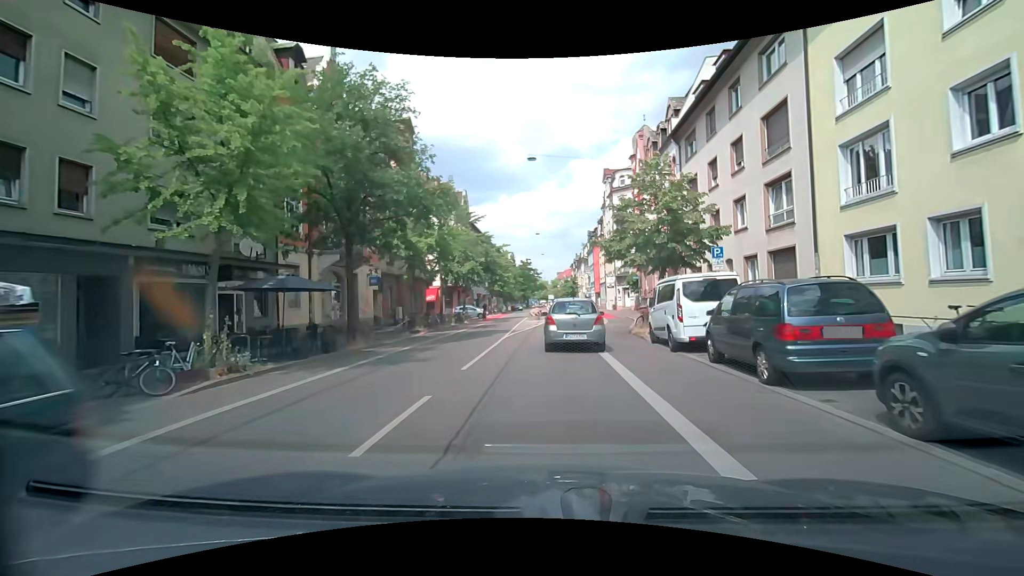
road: secondary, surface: asphalt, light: Day
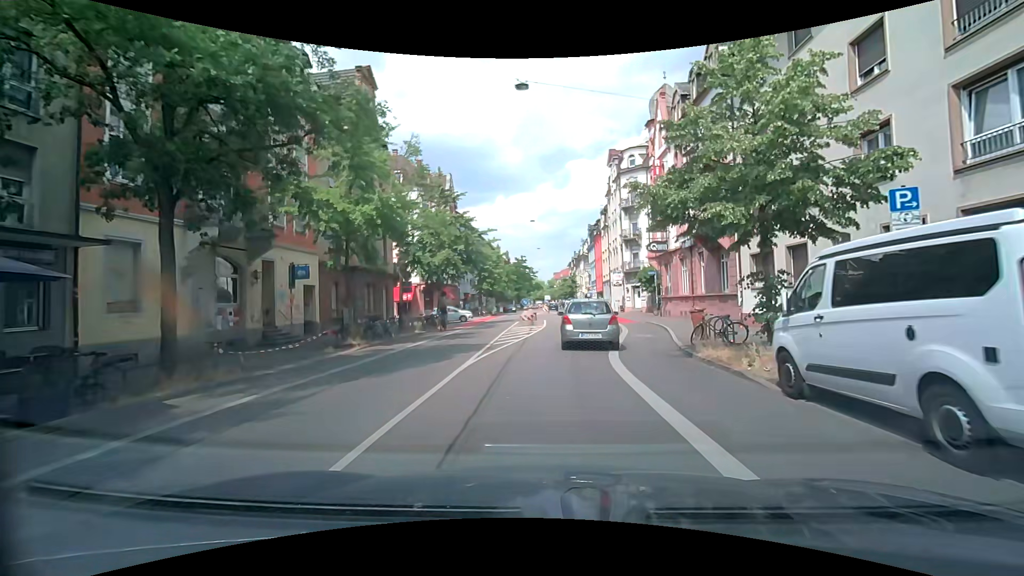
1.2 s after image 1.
(+0.1, +9.5) m; +1°
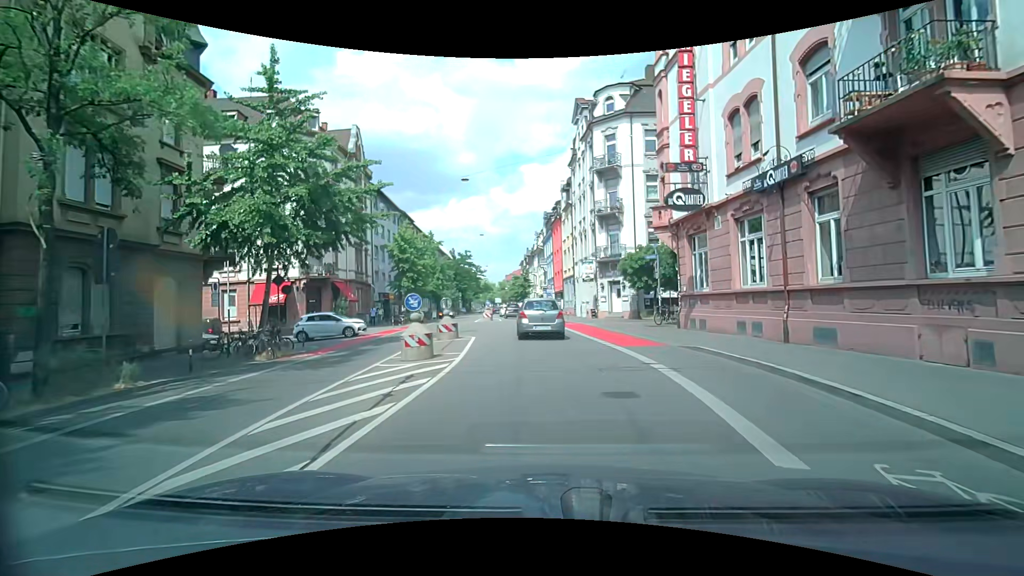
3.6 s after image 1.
(+0.8, +17.1) m; +6°
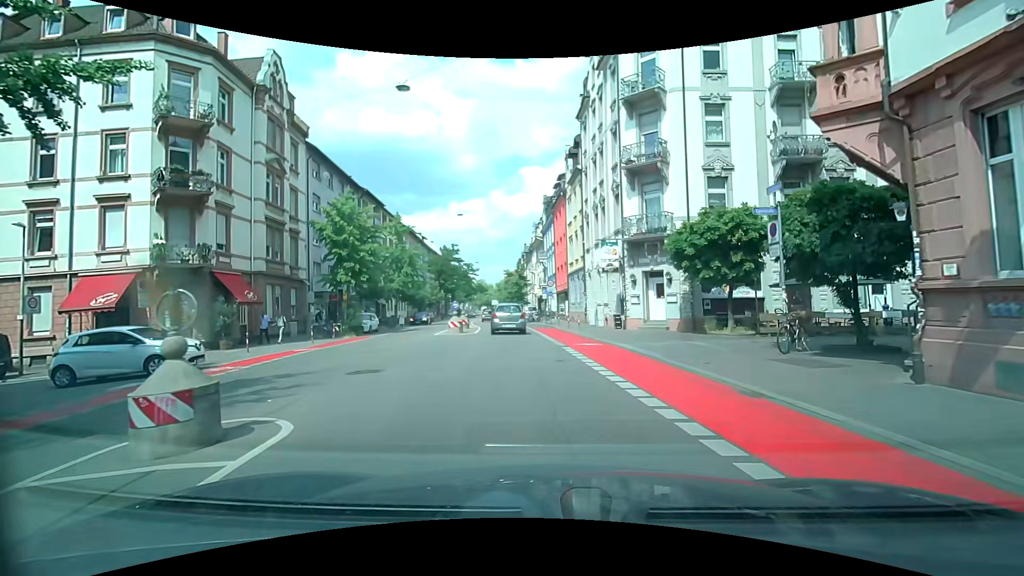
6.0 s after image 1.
(0.0, +14.0) m; 0°
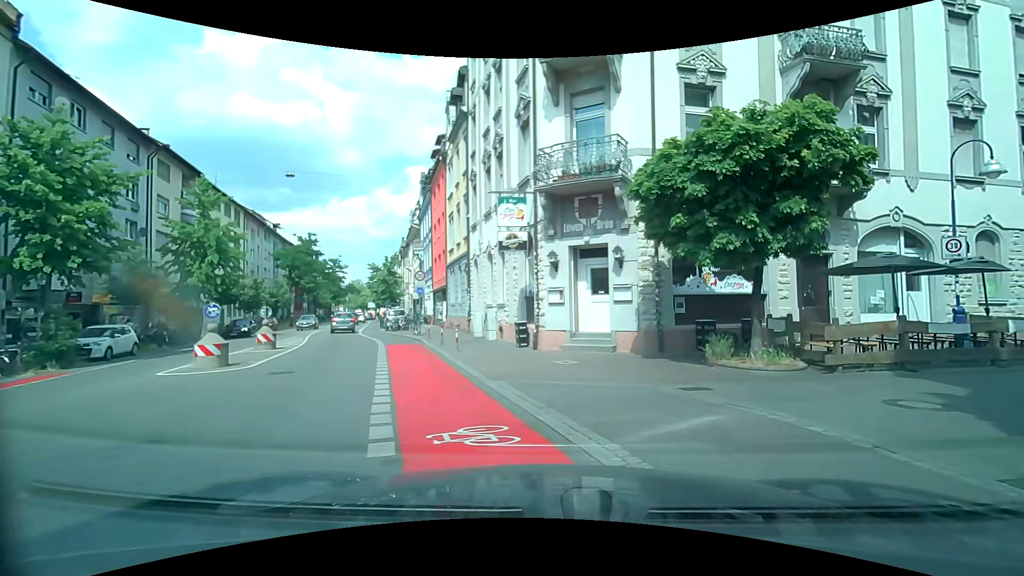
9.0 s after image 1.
(+0.3, +11.5) m; +16°
